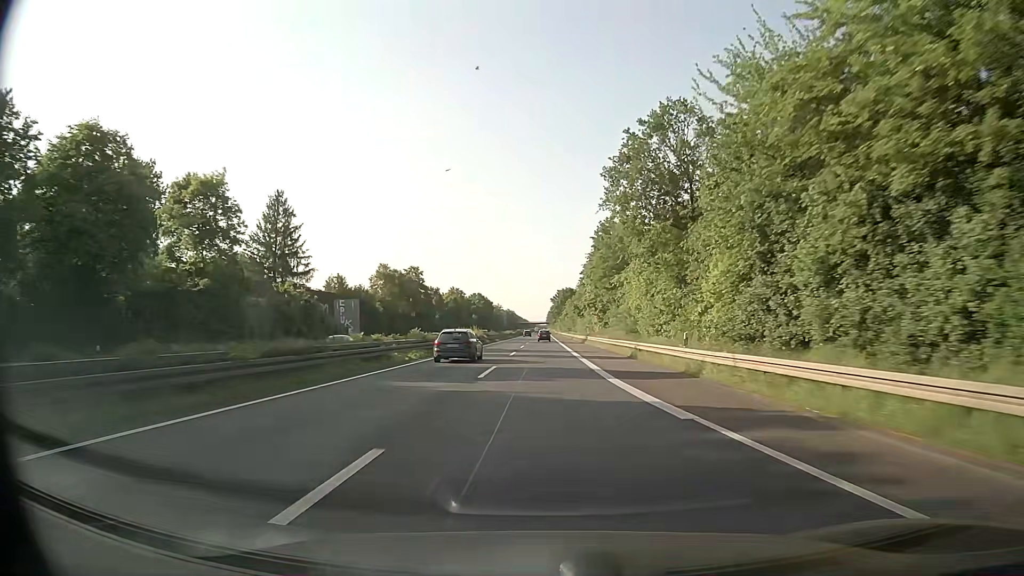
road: trunk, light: Day
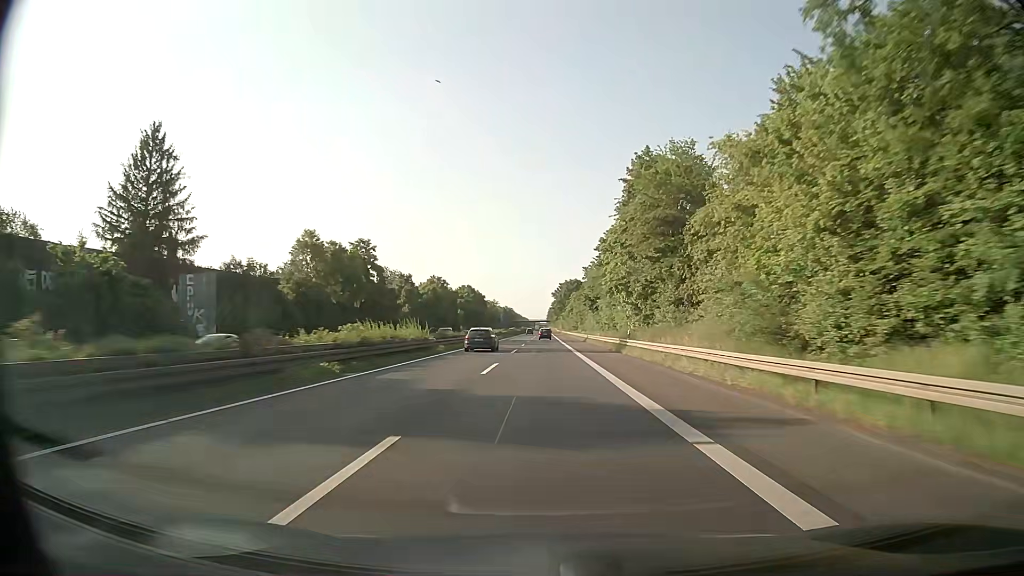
(-0.1, +35.3) m; 0°
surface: asphalt
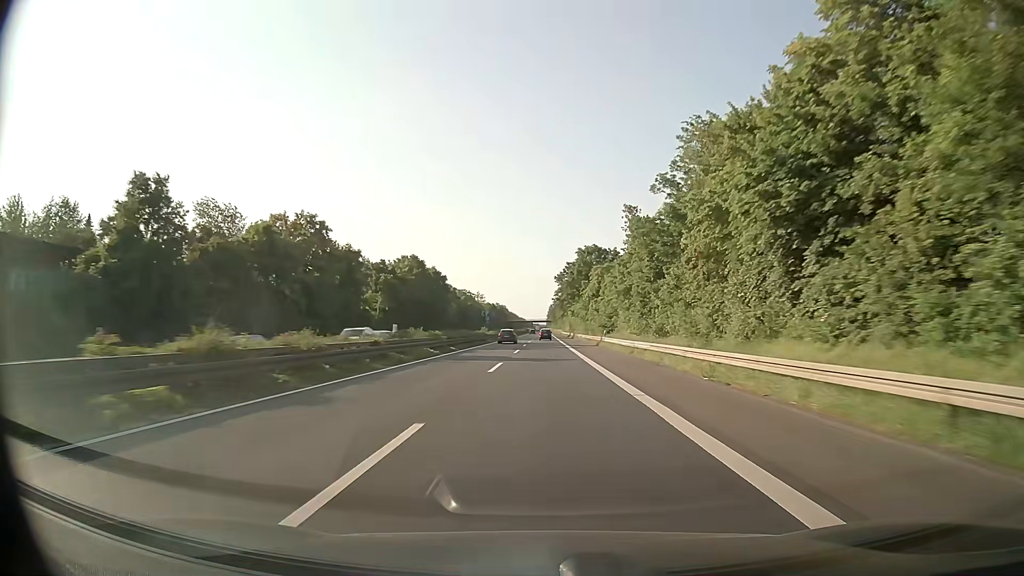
(+0.7, +89.0) m; +1°
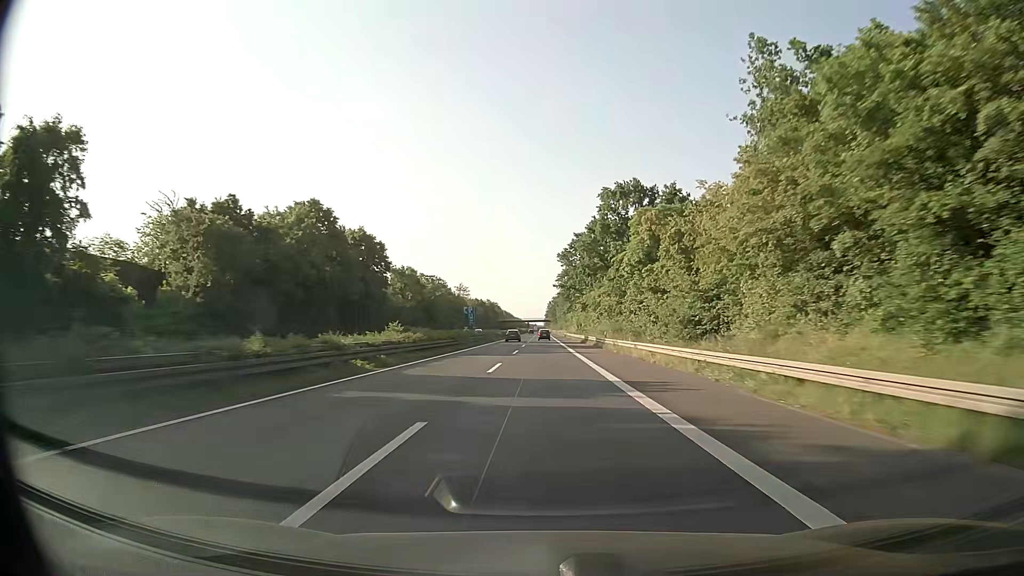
(-0.1, +53.9) m; 0°
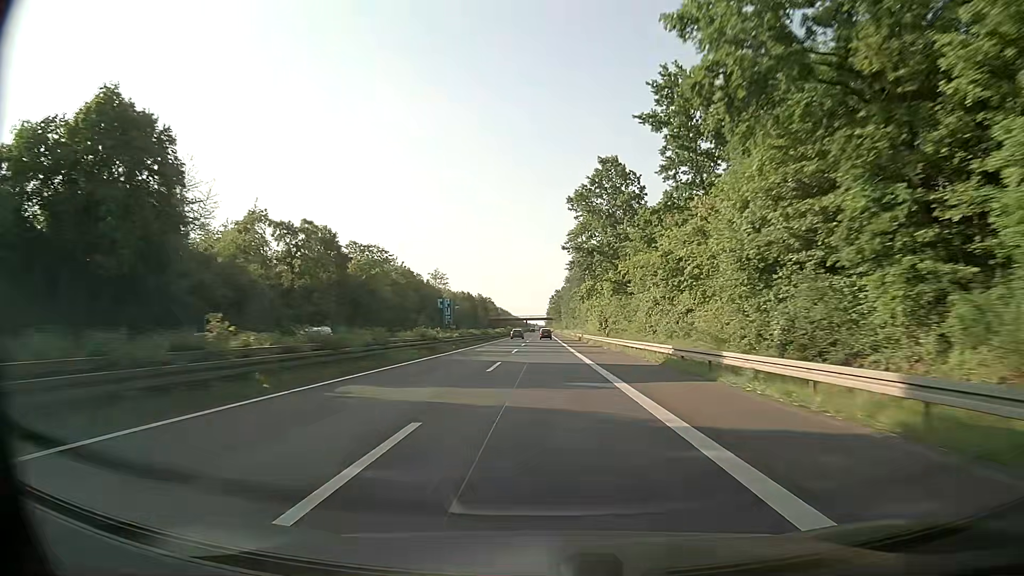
(0.0, +54.2) m; 0°
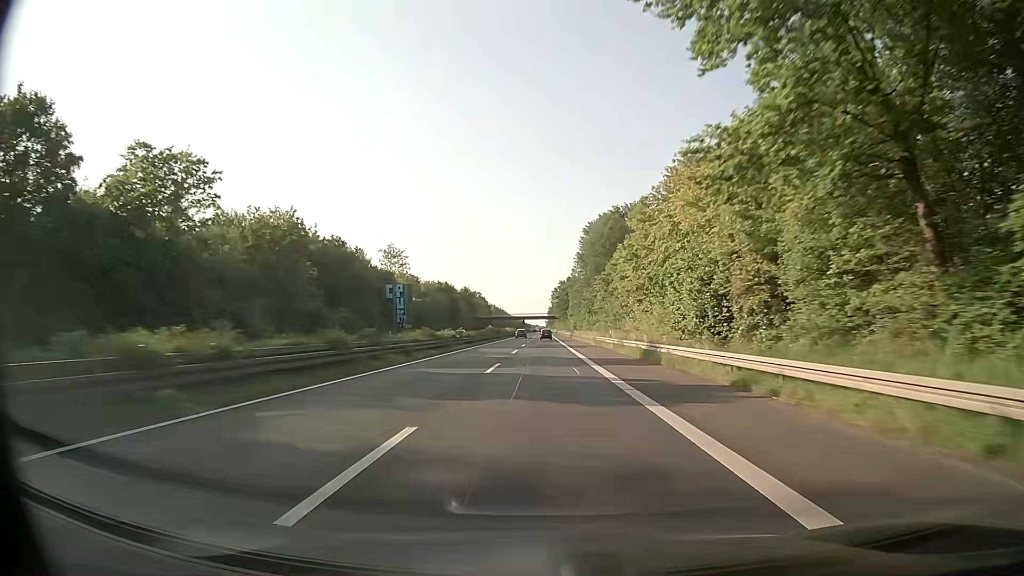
(-0.1, +54.5) m; 0°
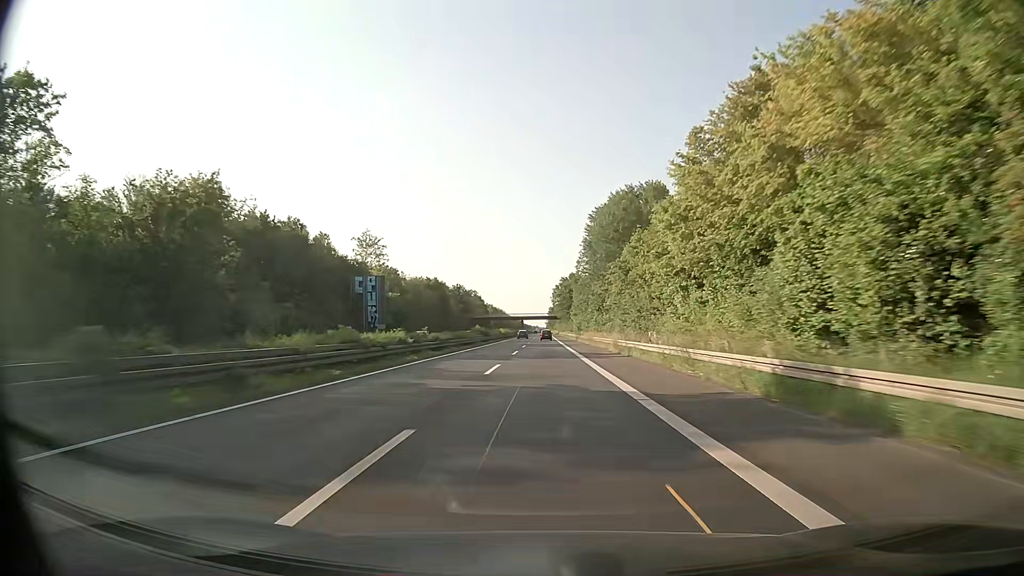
(0.0, +18.4) m; 0°
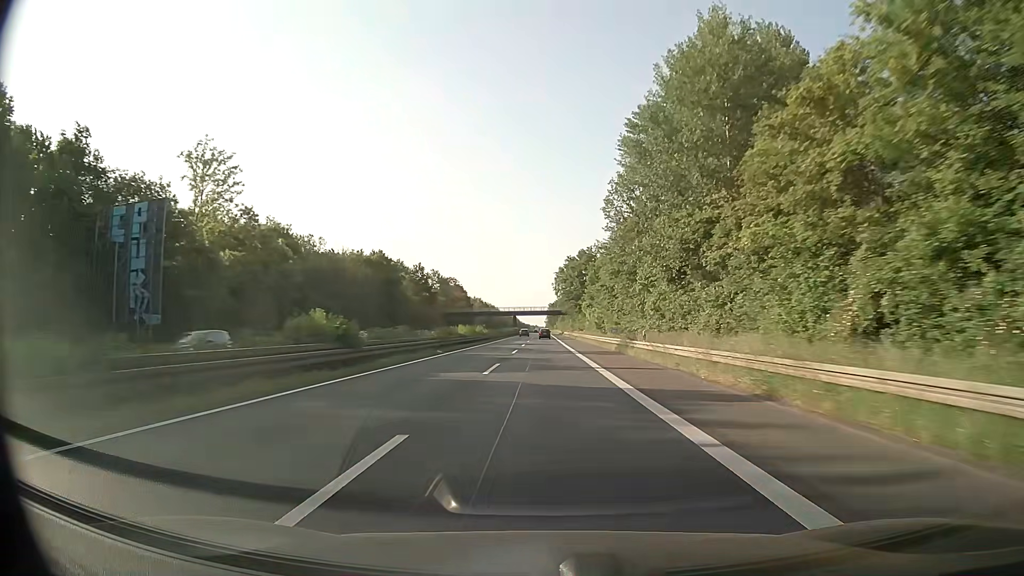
(0.0, +54.4) m; 0°
(0, +10) (0, +20) (0, +30) (0, +40) (0, +50) (0, +60) (0, +70) (0, +80) (0, +90) (0, +100) m
